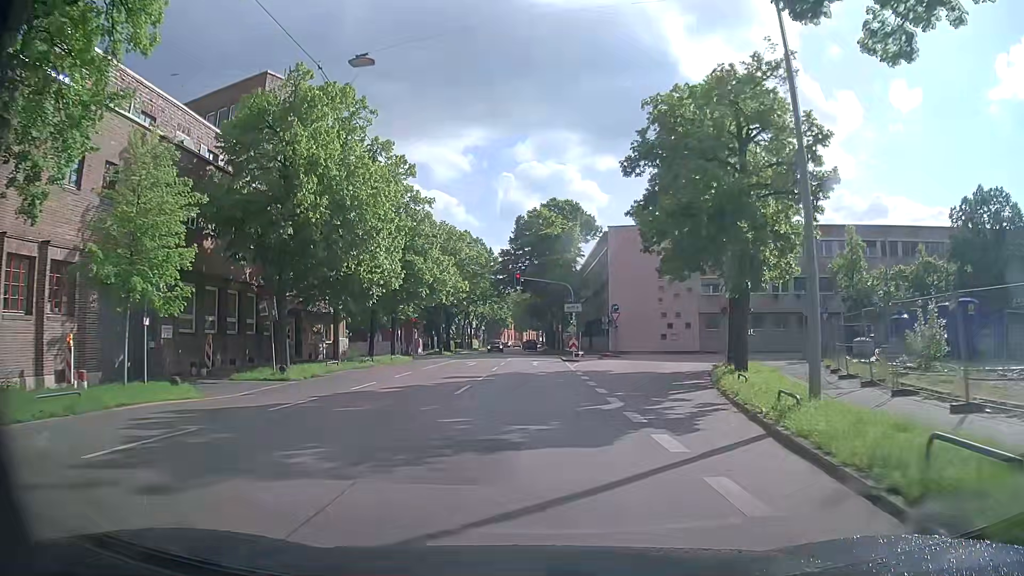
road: secondary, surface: asphalt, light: Day
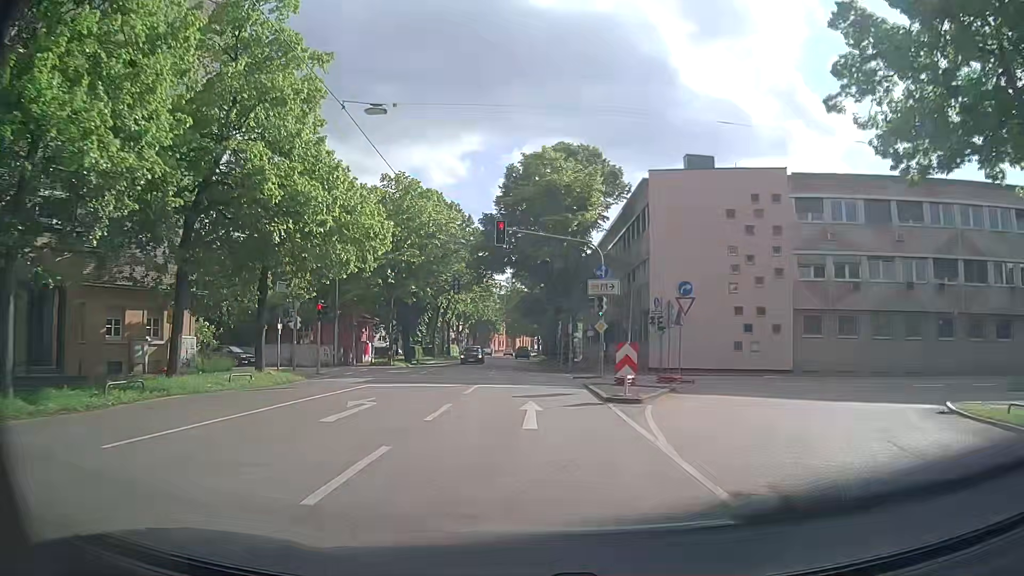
(+0.2, +23.9) m; +1°
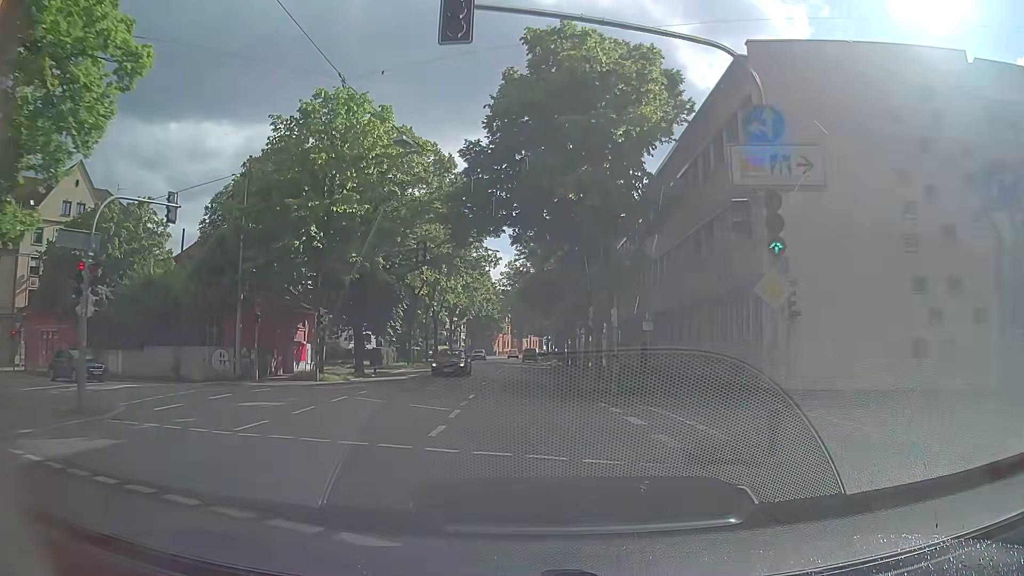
(-0.1, +18.7) m; 0°
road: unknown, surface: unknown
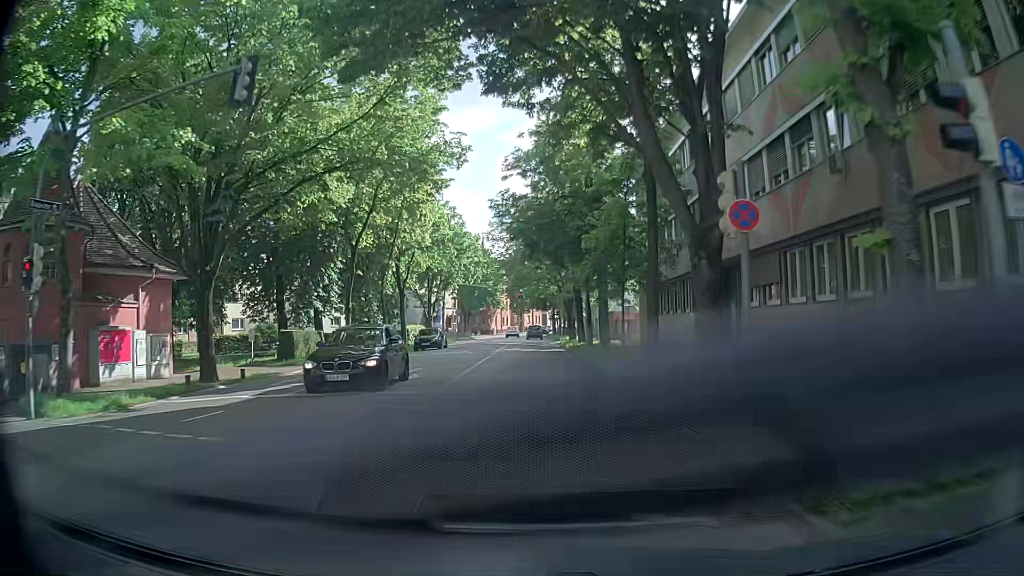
(0.0, +19.4) m; 0°
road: secondary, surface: asphalt
(0, +10) (0, +20) (0, +30) (0, +40) (0, +50) (0, +60) (0, +70) (0, +80) (0, +90) (0, +100) m
